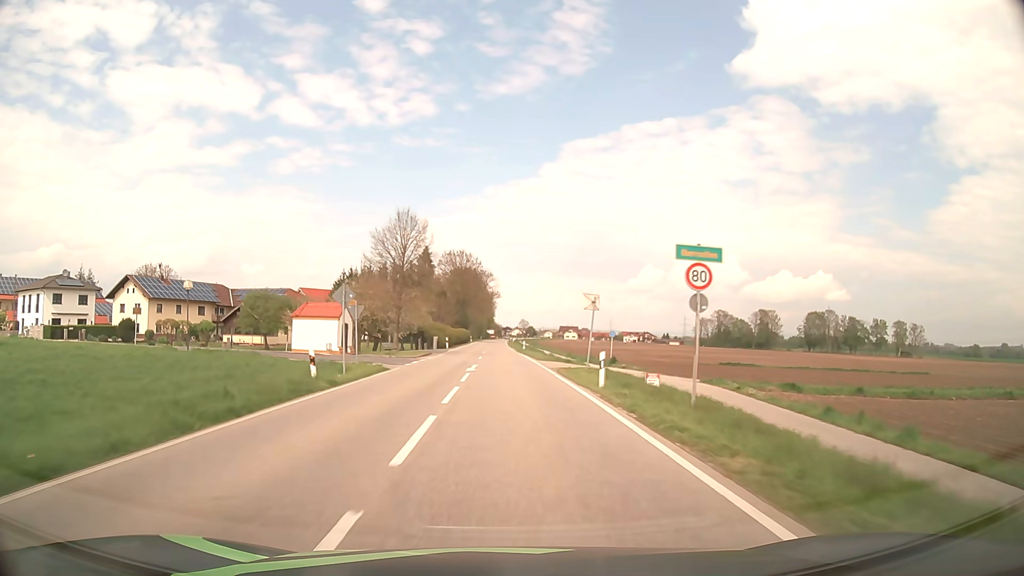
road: secondary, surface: asphalt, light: Day
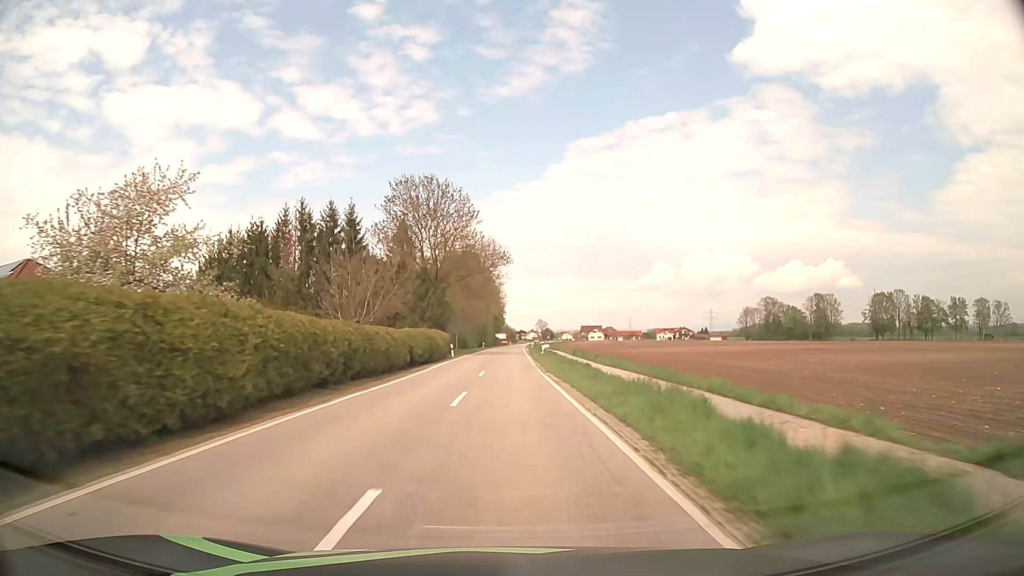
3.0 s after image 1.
(-0.5, +59.9) m; -1°
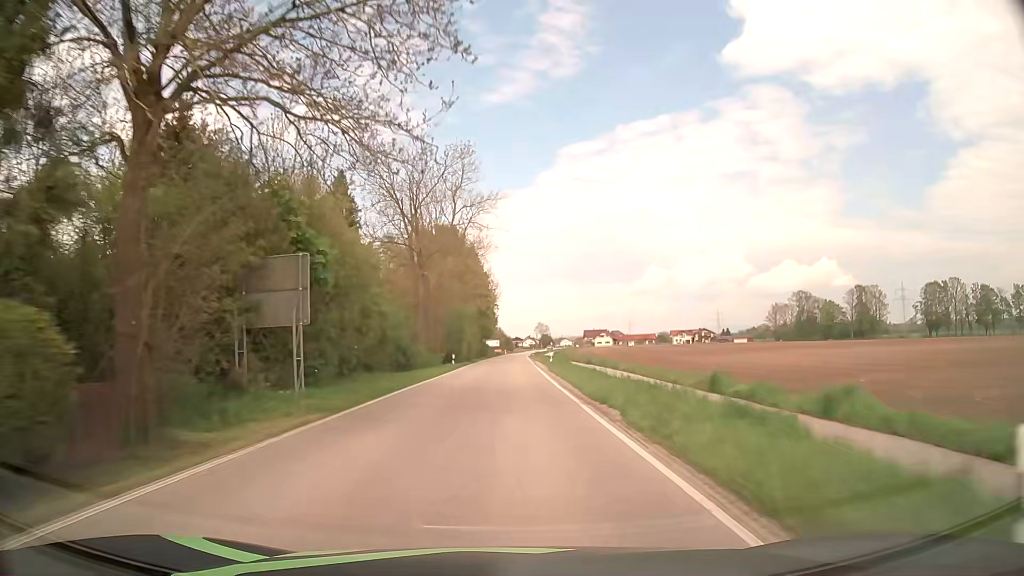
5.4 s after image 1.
(-0.1, +49.1) m; 0°
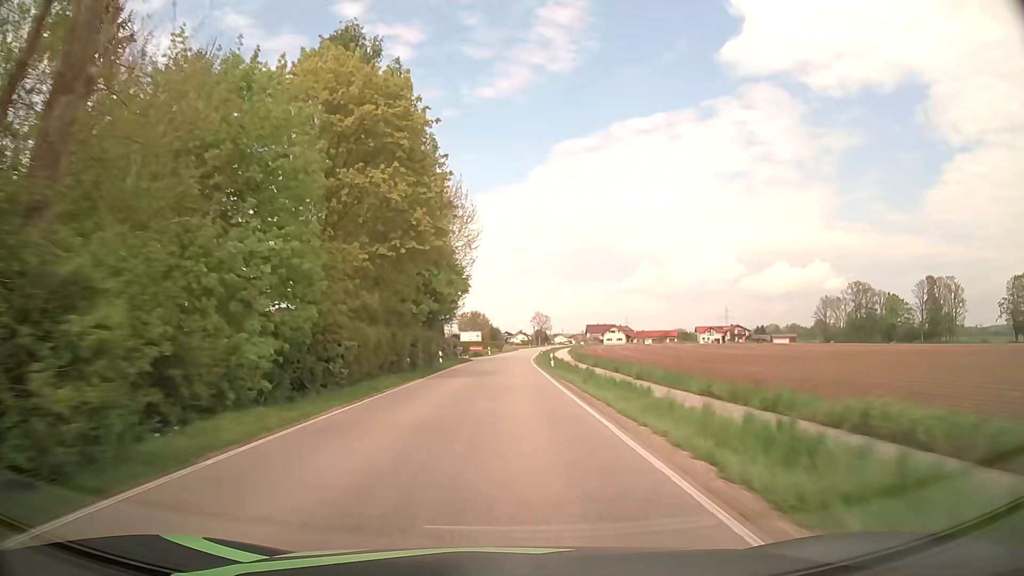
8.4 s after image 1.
(+0.6, +62.0) m; +1°
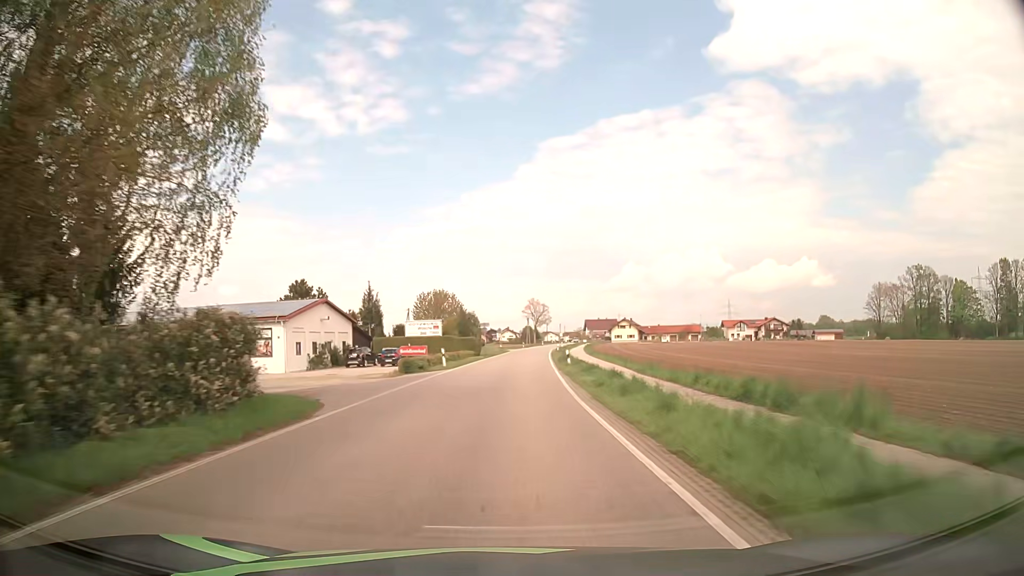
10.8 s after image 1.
(+0.7, +50.0) m; +1°
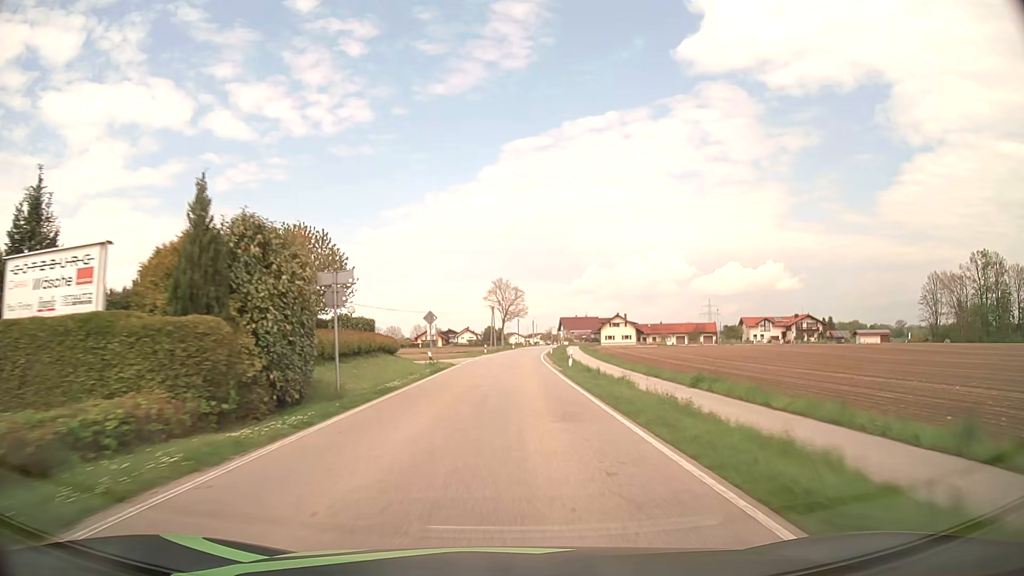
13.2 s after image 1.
(+1.2, +50.0) m; +3°
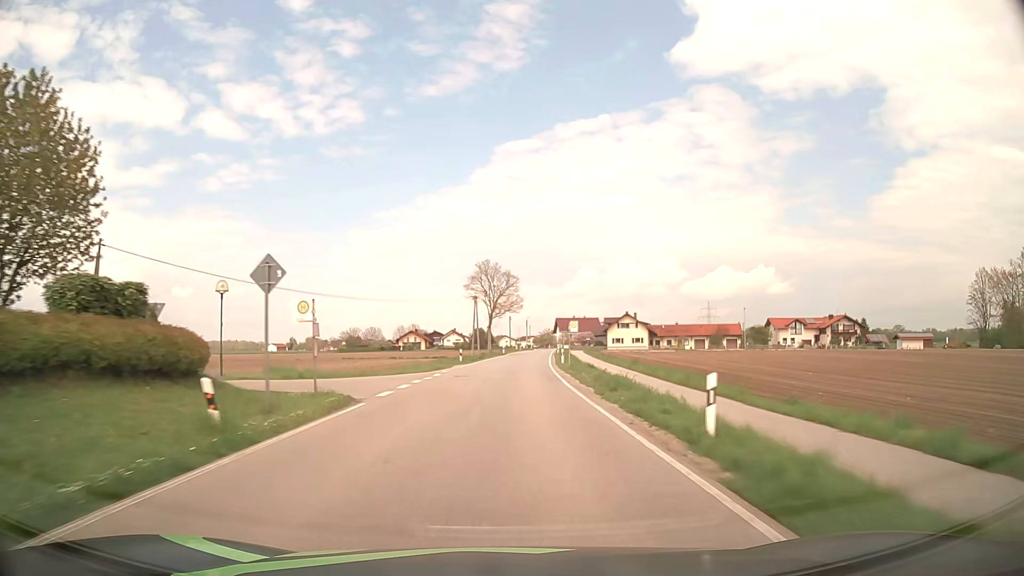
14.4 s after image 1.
(+0.2, +25.0) m; +1°
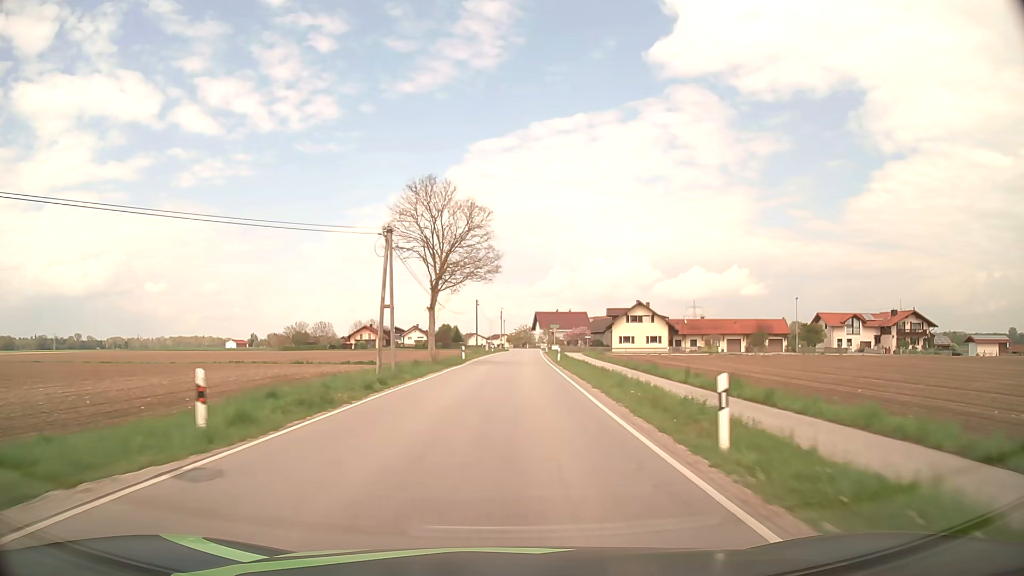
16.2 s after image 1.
(+0.6, +37.5) m; +2°
(0, +10) (0, +20) (+1, +30) (+1, +40) (+1, +50) (+2, +60) (+2, +70) (+3, +80) (+3, +90) (+4, +100) m
